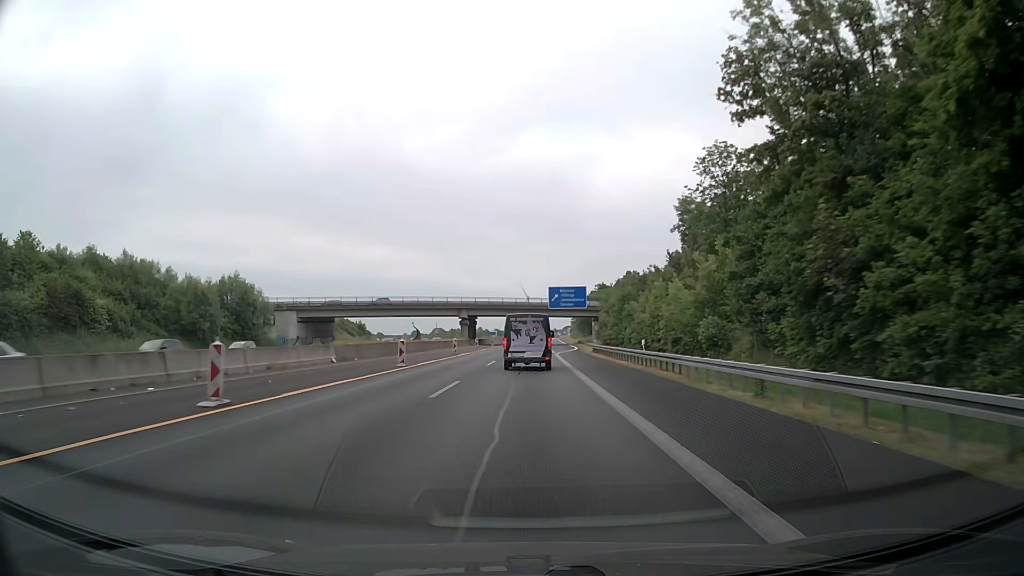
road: motorway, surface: asphalt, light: Day
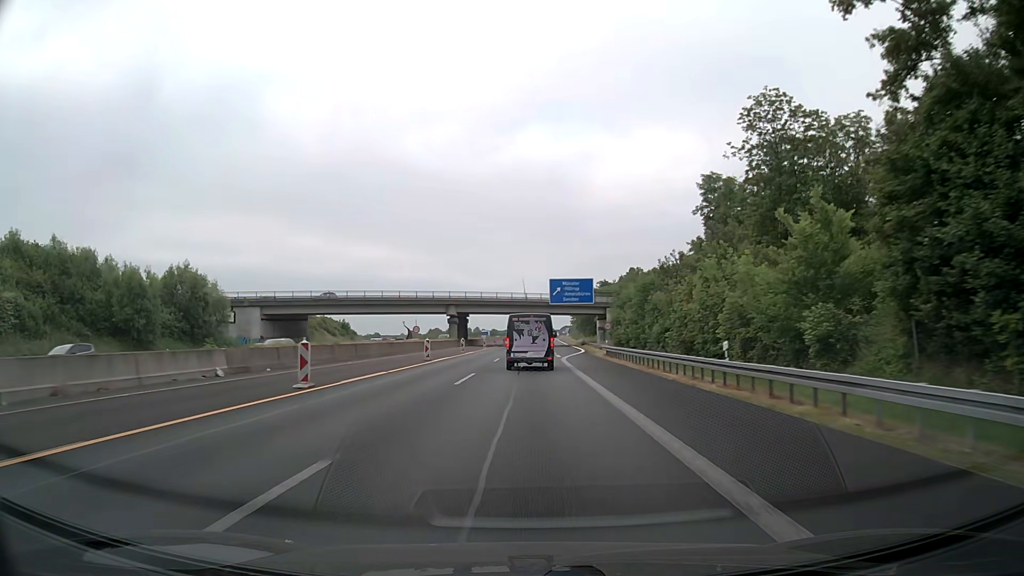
(0.0, +13.8) m; 0°
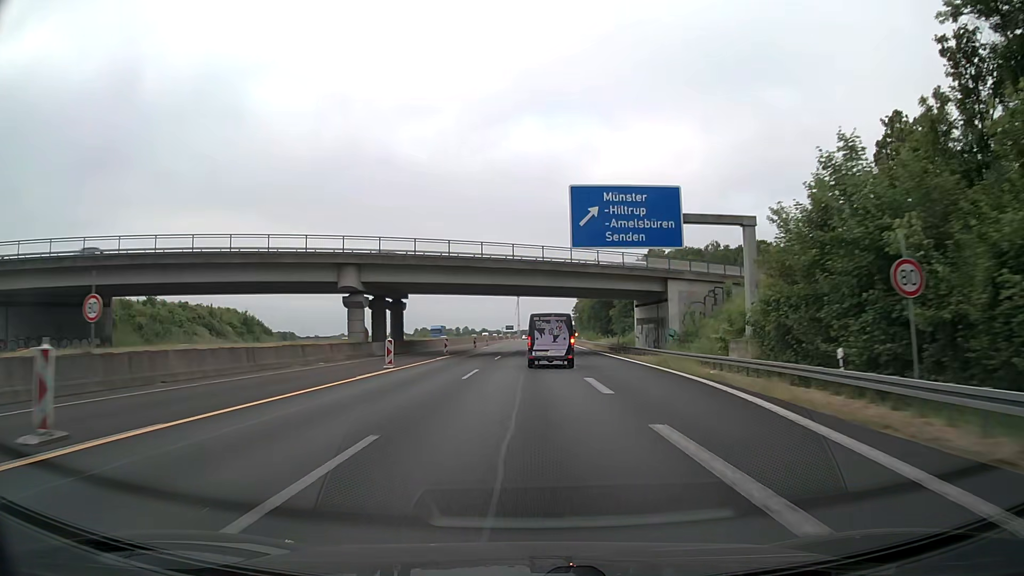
(+0.4, +53.5) m; +1°
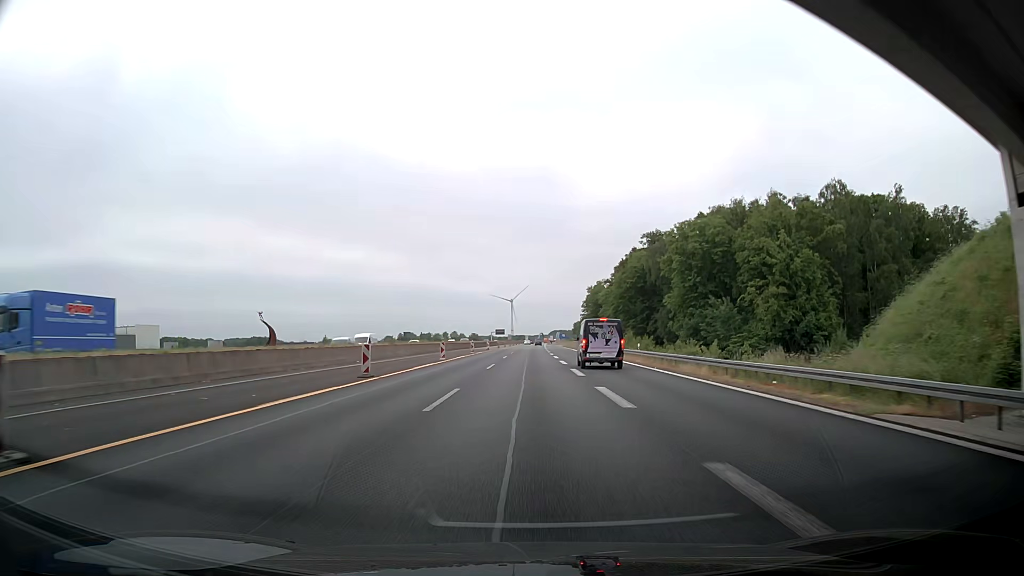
(+0.5, +64.0) m; 0°
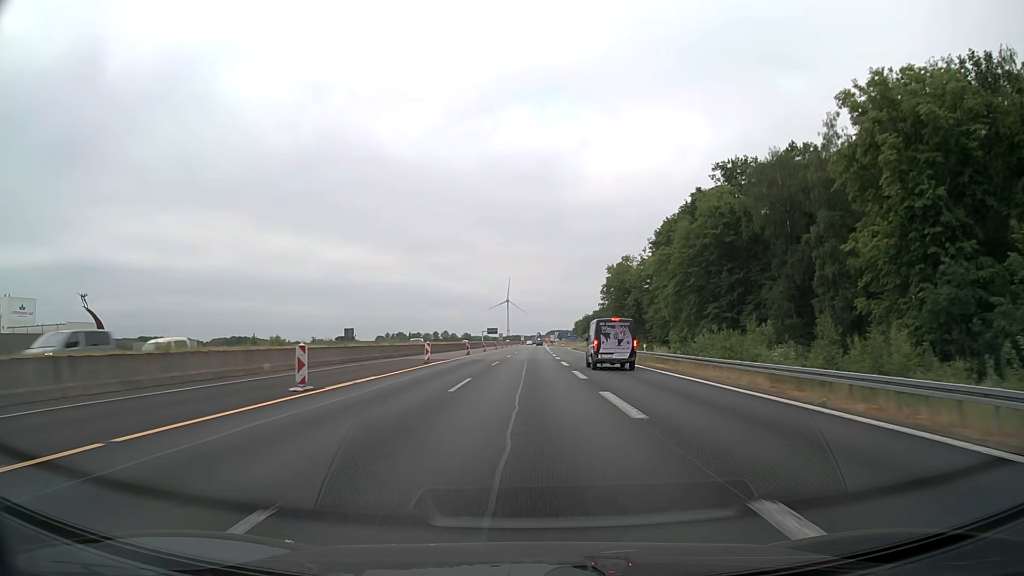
(+0.2, +51.0) m; +1°
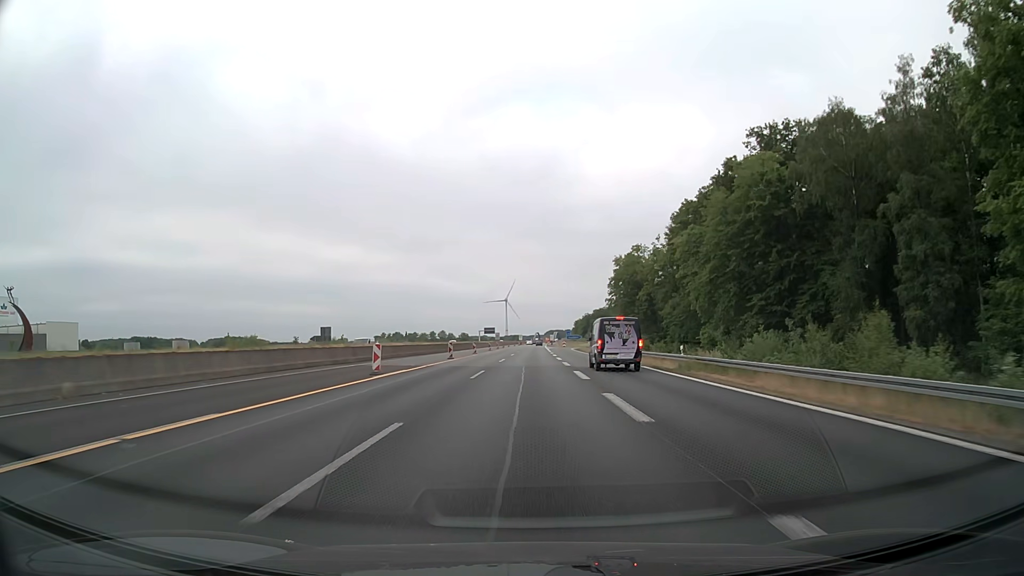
(0.0, +12.8) m; 0°
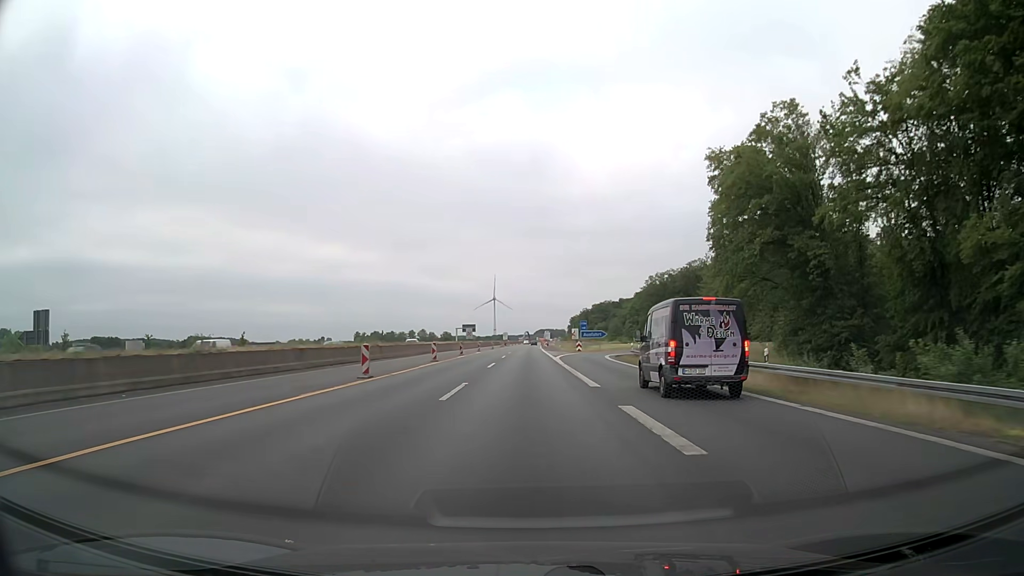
(+0.4, +64.2) m; +1°
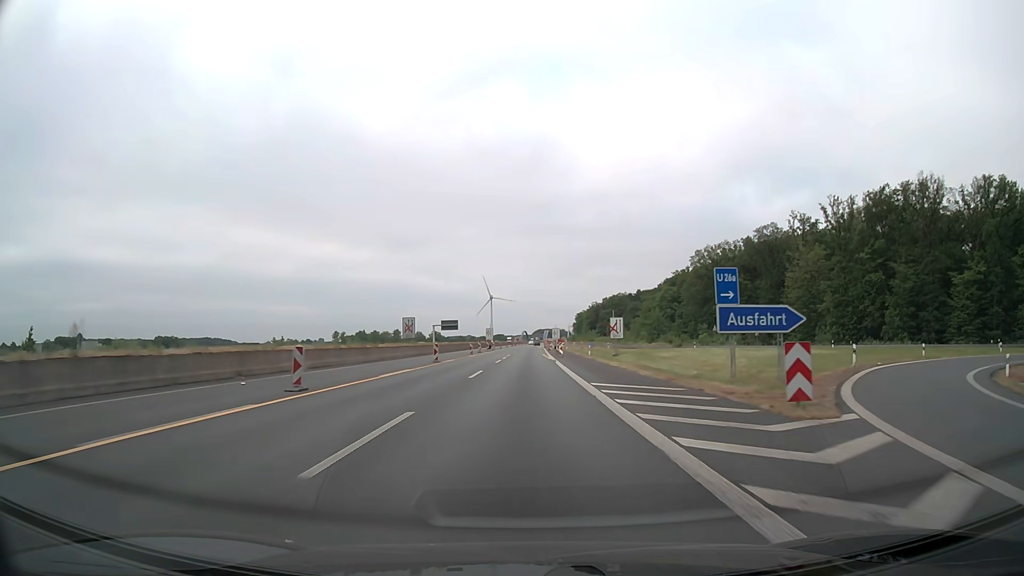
(+0.4, +64.4) m; 0°
(0, +10) (0, +20) (0, +30) (0, +40) (0, +50) (0, +60) (0, +70) (0, +80) (0, +90) (0, +100) m
